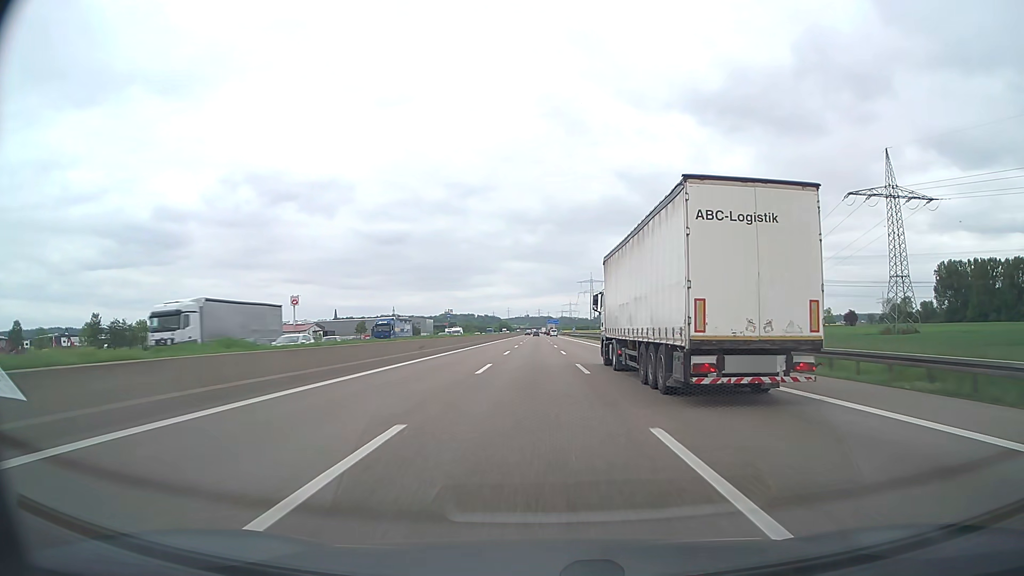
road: motorway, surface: asphalt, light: Day
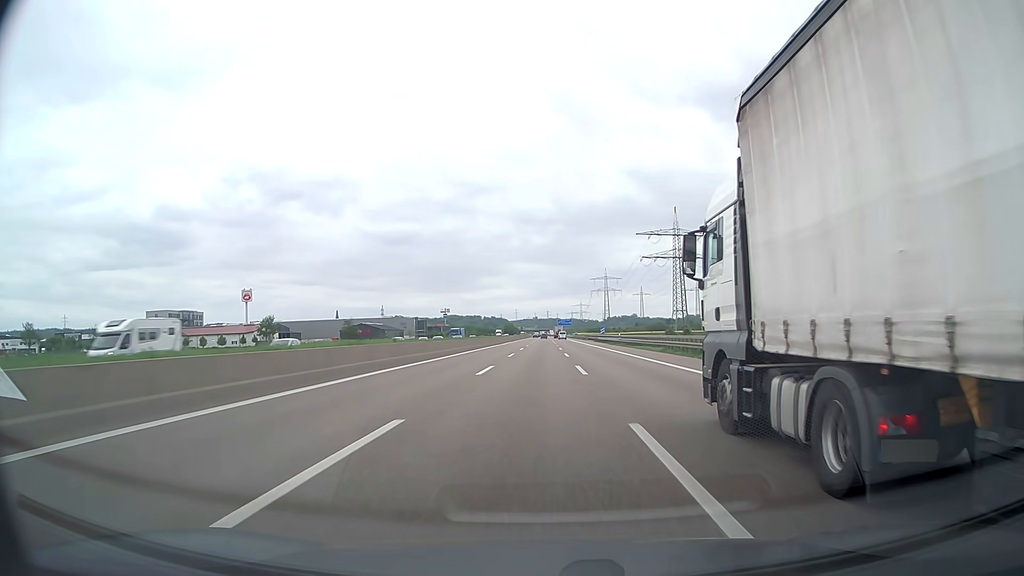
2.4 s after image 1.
(-0.3, +71.6) m; 0°
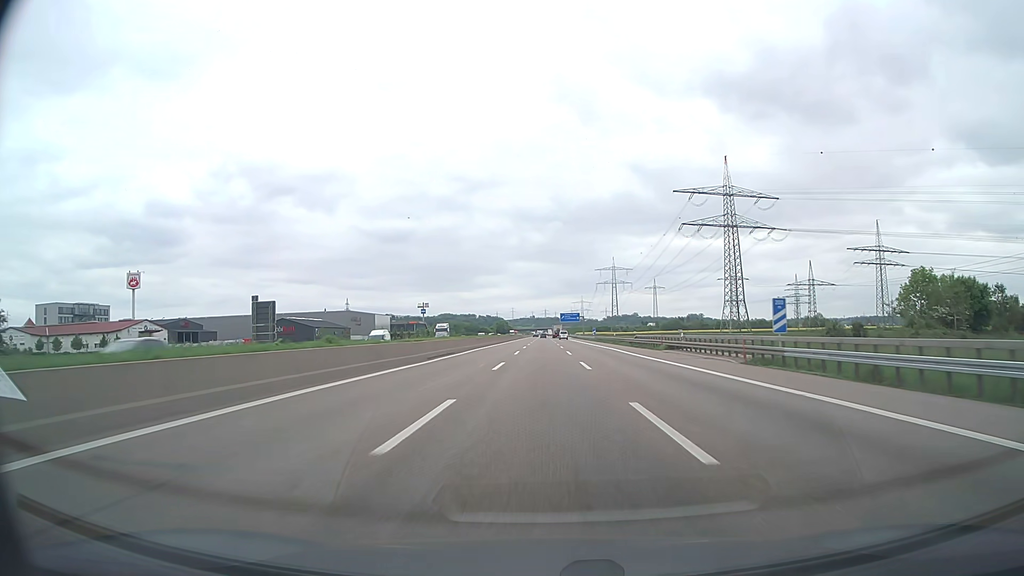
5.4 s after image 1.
(-0.6, +90.0) m; 0°
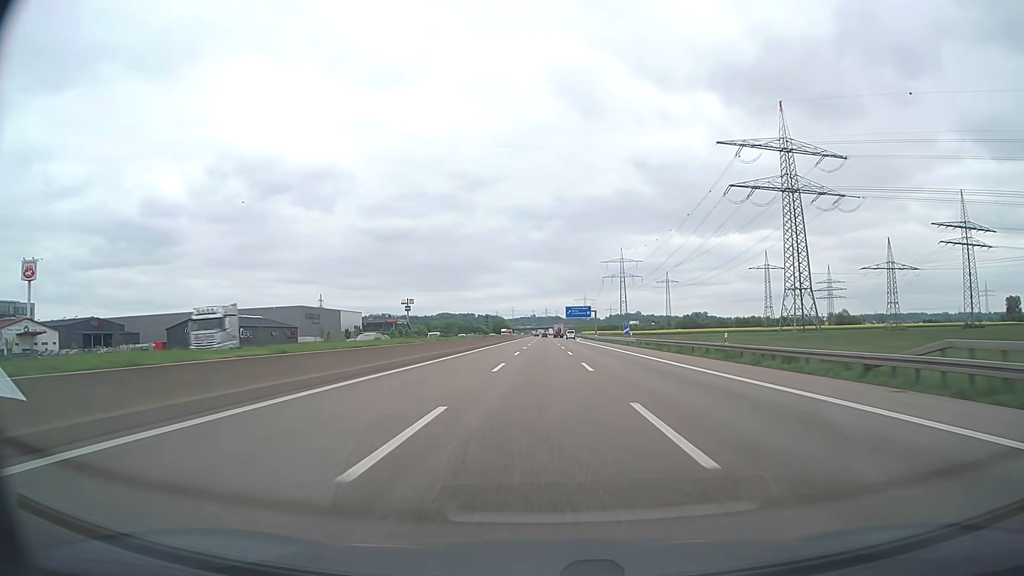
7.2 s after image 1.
(+0.1, +54.8) m; 0°
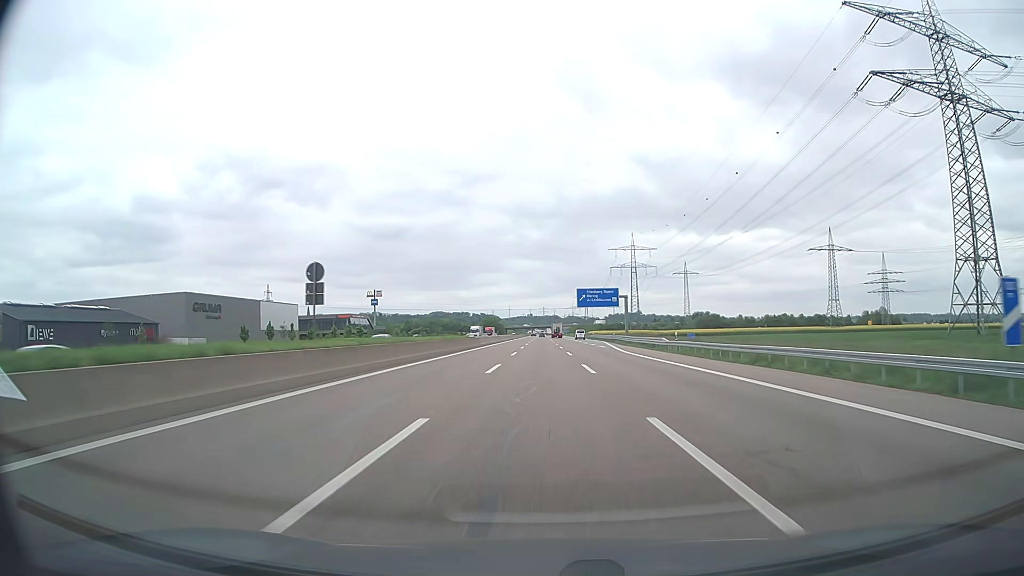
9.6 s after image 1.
(0.0, +74.0) m; 0°
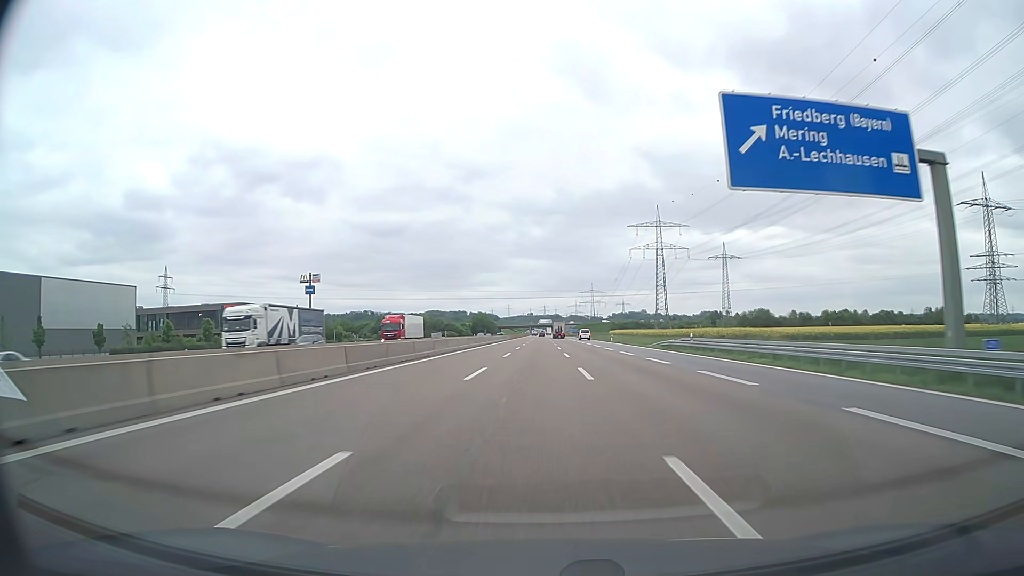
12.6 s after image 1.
(+0.1, +93.4) m; 0°
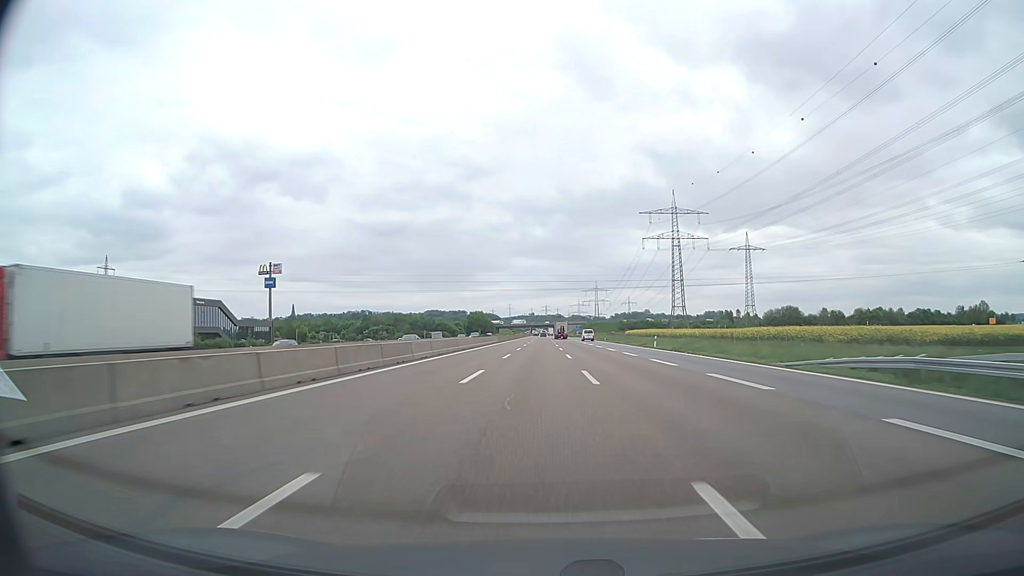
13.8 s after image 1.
(-0.1, +37.4) m; 0°
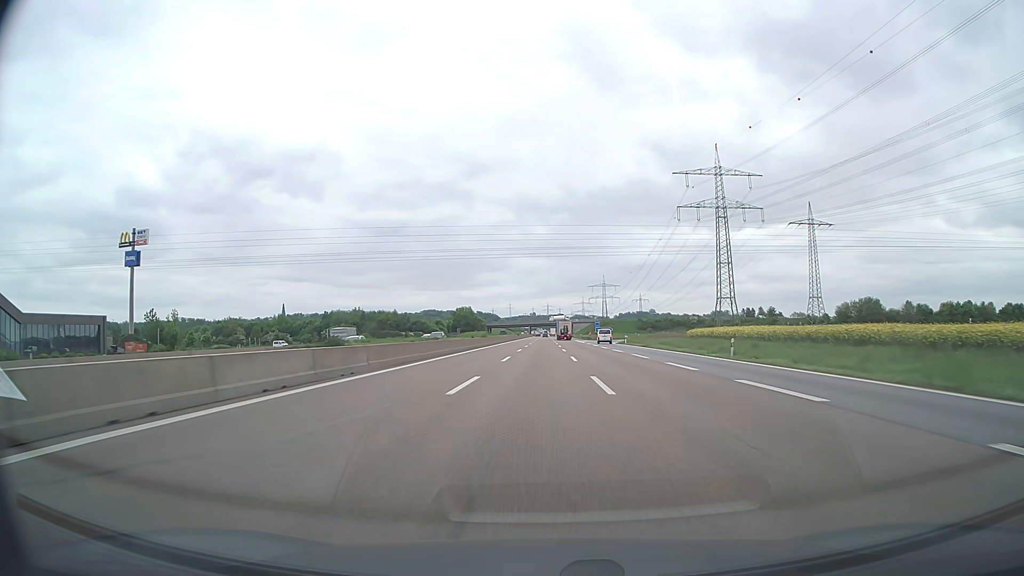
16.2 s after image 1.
(-0.1, +75.0) m; 0°
(0, +10) (0, +20) (0, +30) (0, +40) (0, +50) (0, +60) (0, +70) (0, +80) (0, +90) (0, +100) m
